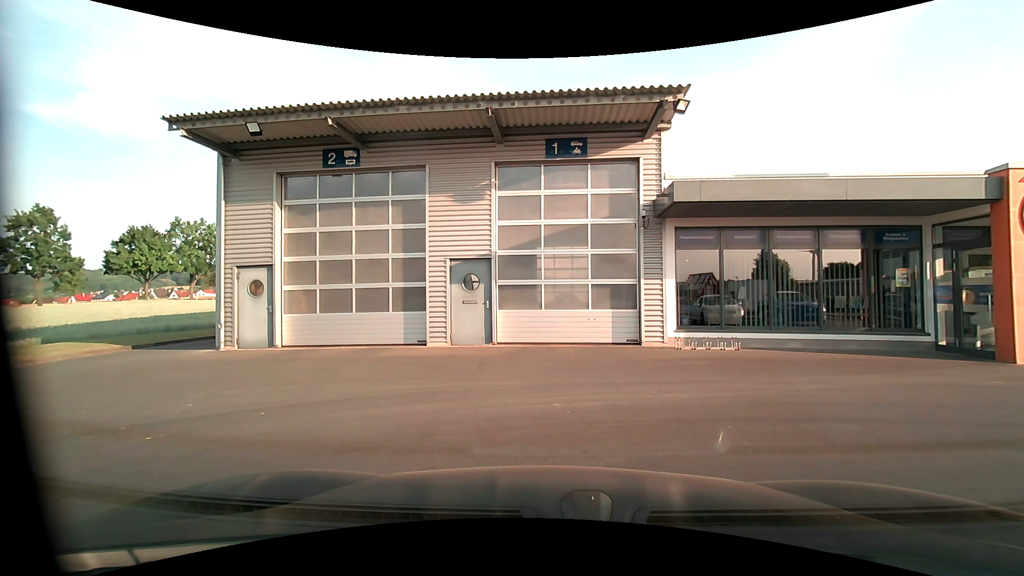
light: Day
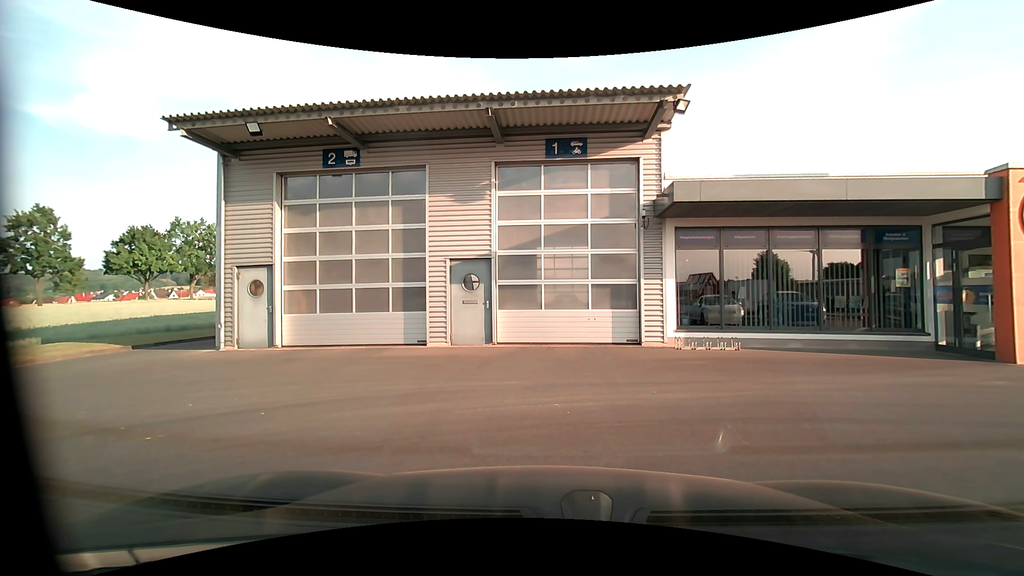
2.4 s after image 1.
(0.0, 0.0) m; 0°
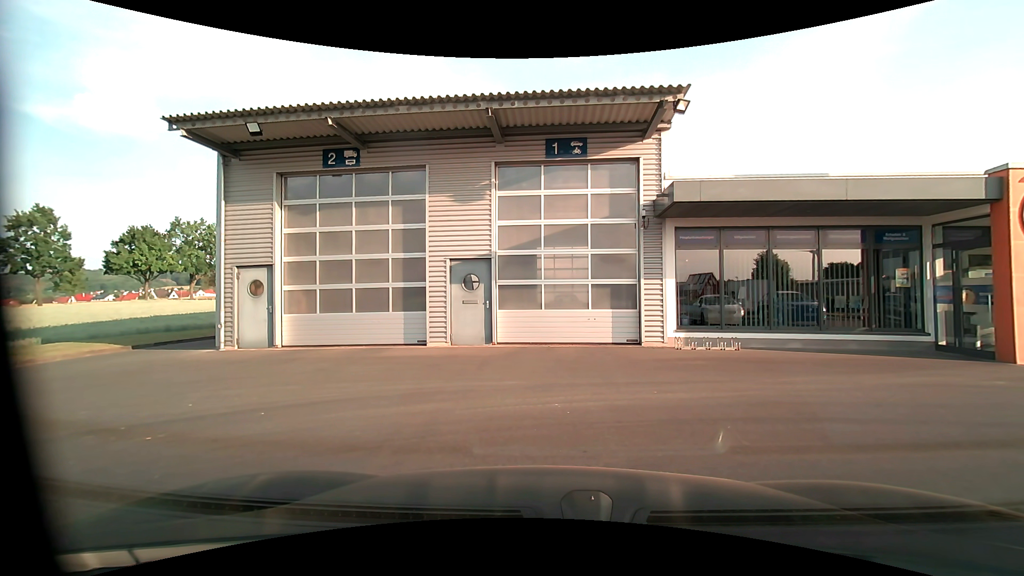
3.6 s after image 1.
(0.0, 0.0) m; 0°
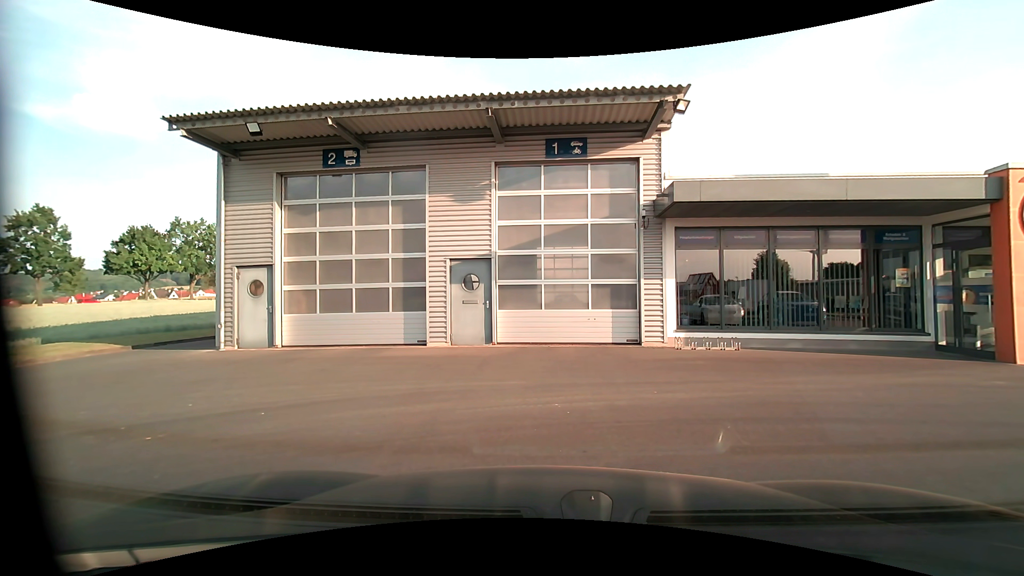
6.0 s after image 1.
(0.0, 0.0) m; 0°
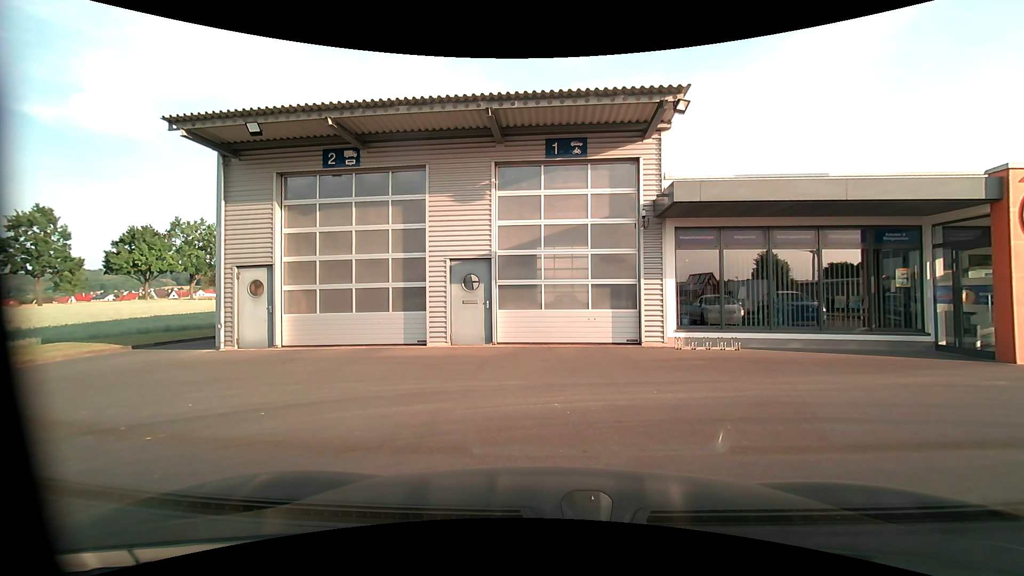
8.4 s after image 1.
(0.0, 0.0) m; 0°
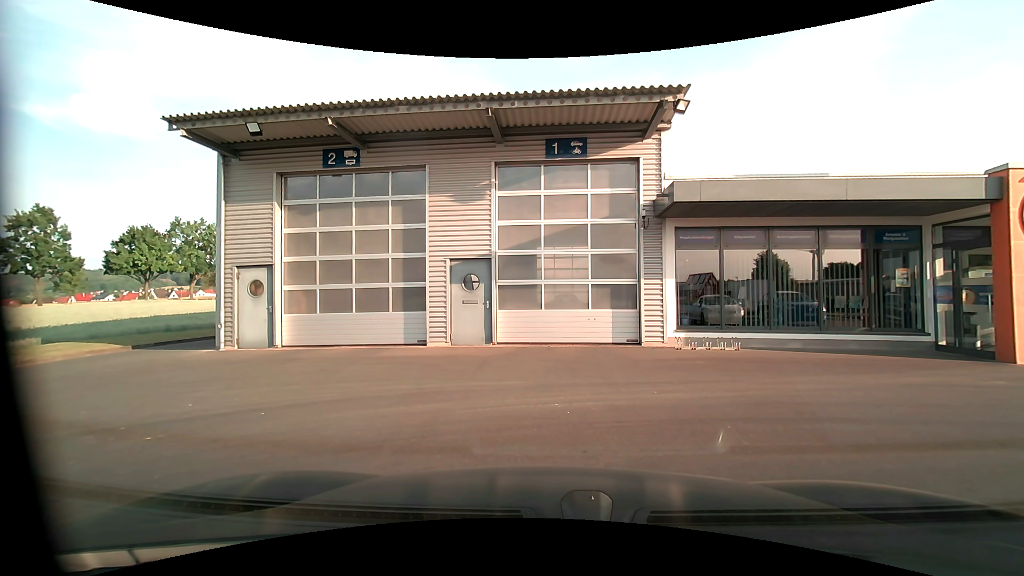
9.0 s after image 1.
(0.0, 0.0) m; 0°
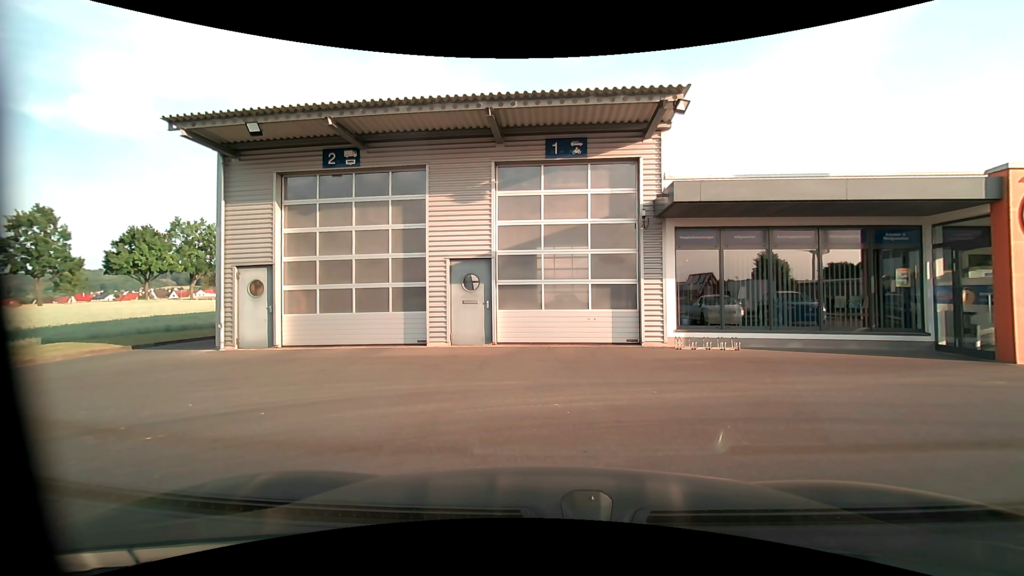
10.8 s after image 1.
(0.0, 0.0) m; 0°
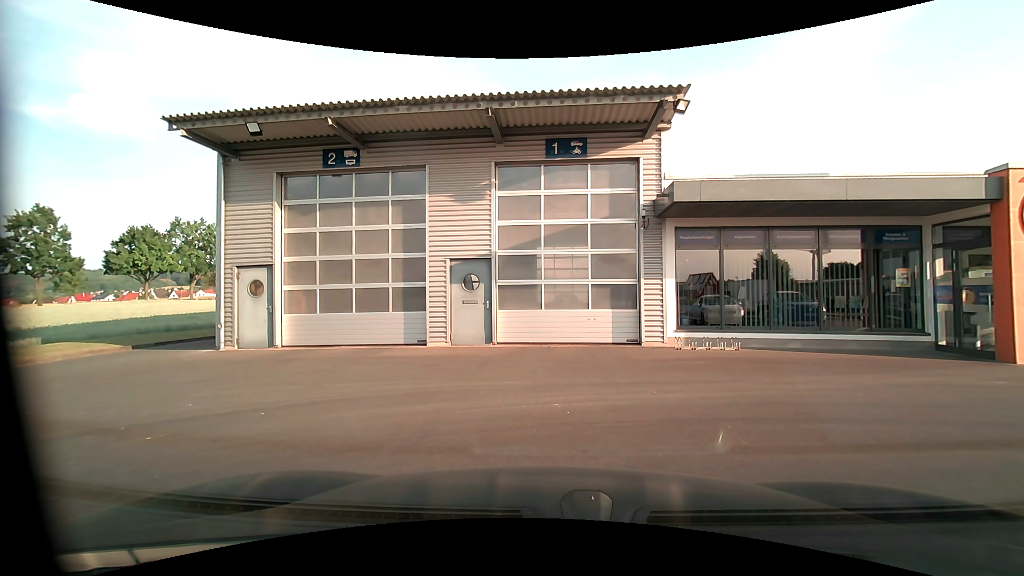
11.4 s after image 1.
(0.0, 0.0) m; 0°
